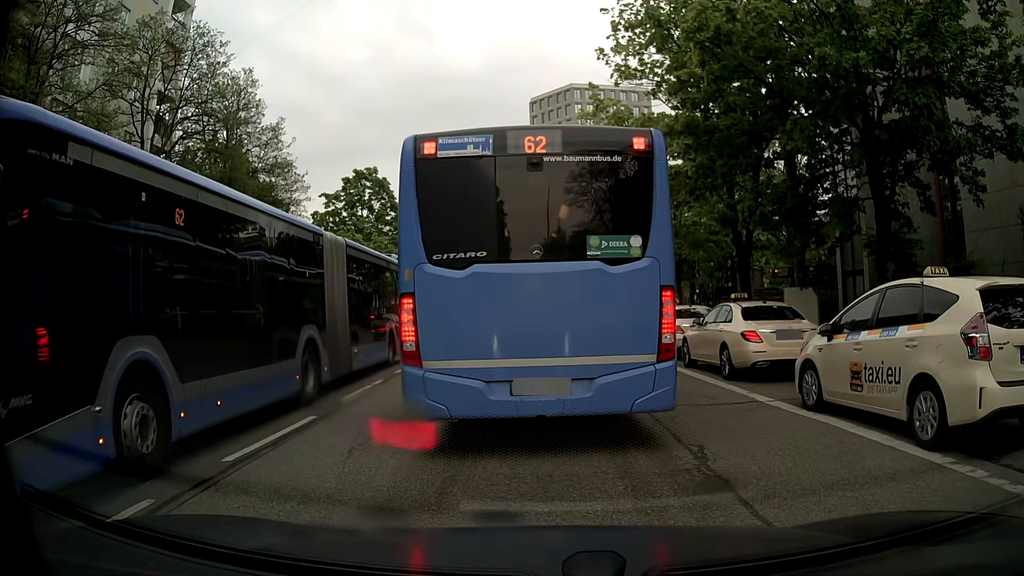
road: tertiary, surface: asphalt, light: Day
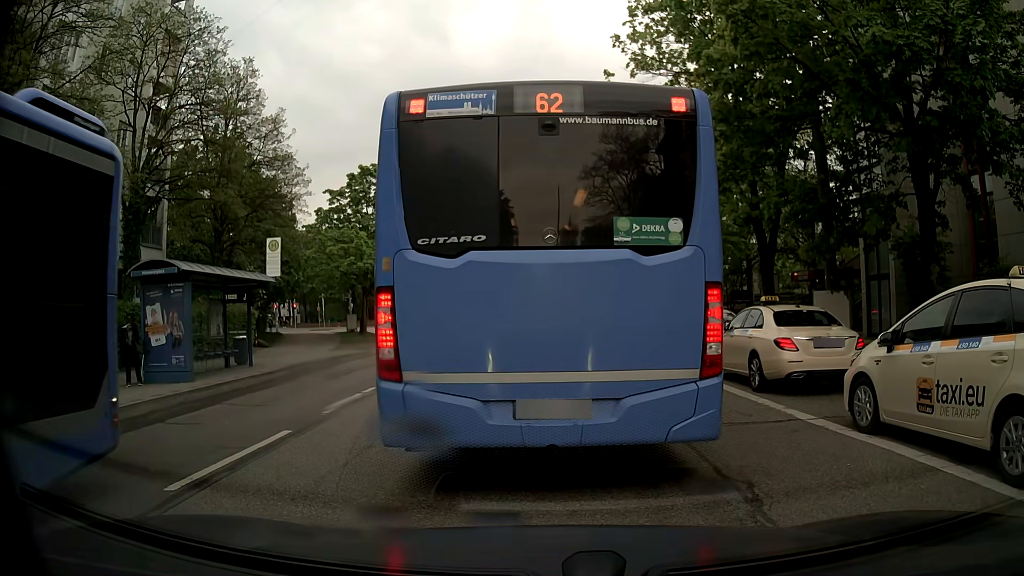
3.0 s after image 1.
(0.0, +1.3) m; 0°
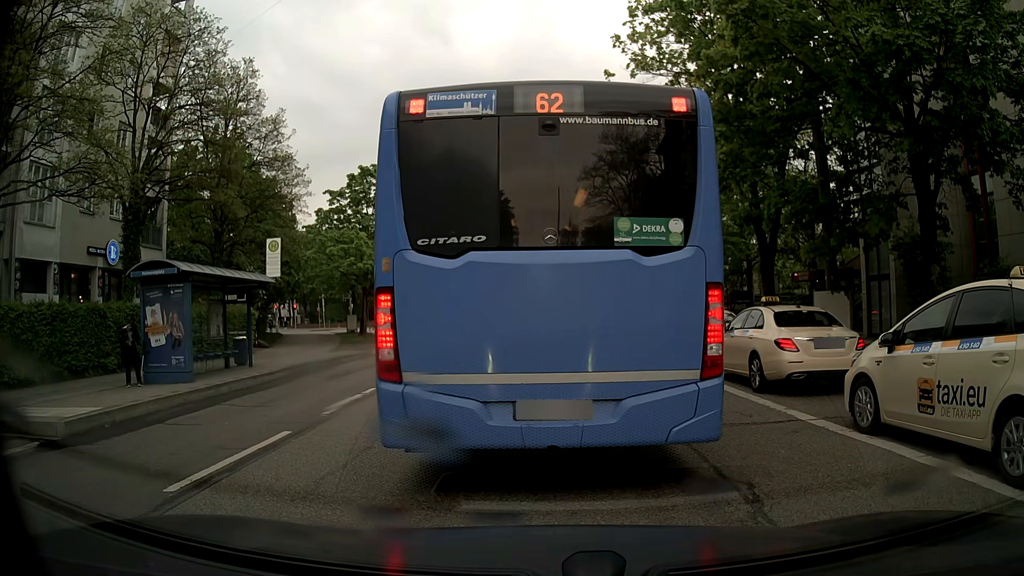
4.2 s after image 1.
(0.0, +0.1) m; 0°
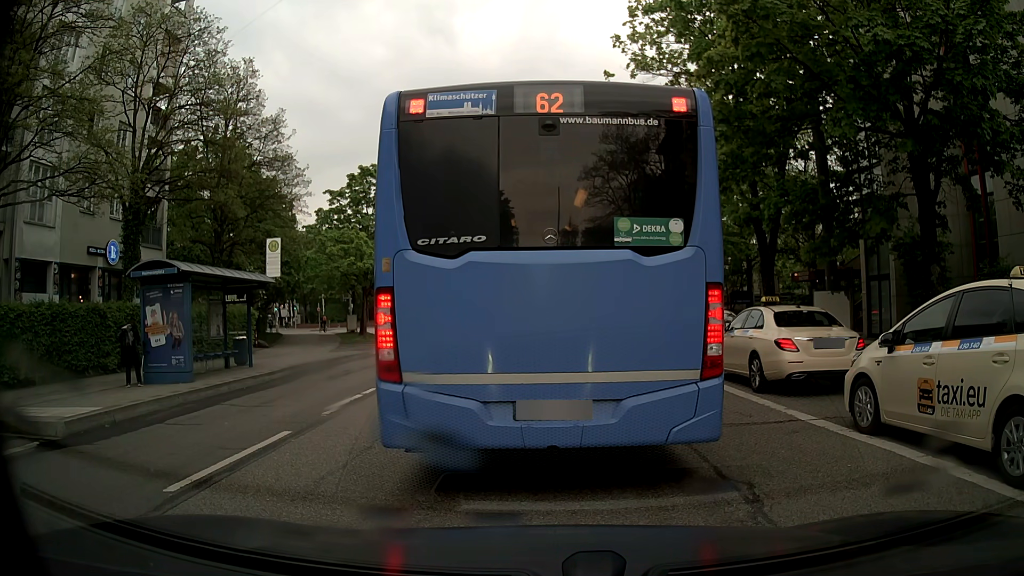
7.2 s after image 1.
(0.0, 0.0) m; 0°
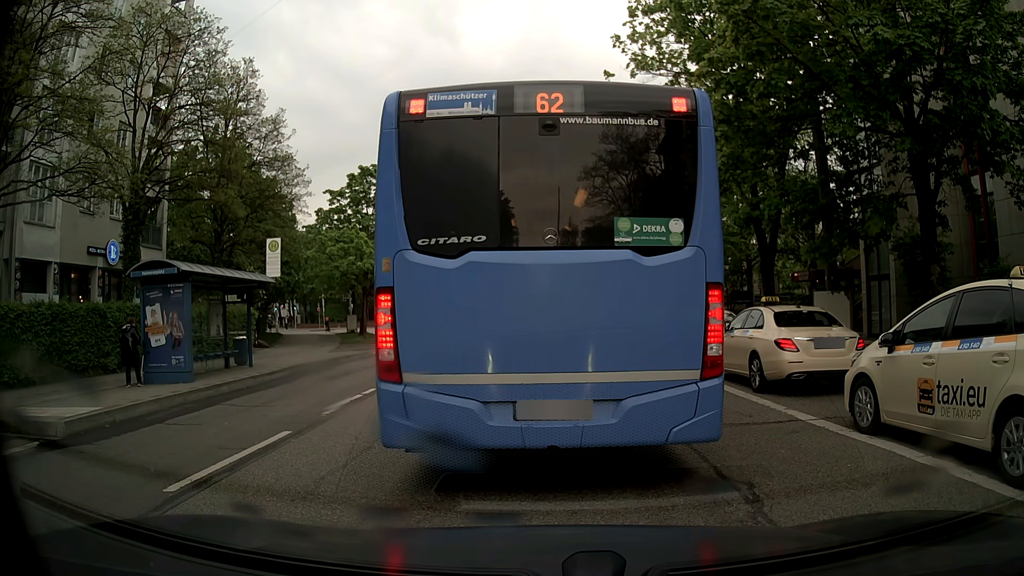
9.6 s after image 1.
(0.0, 0.0) m; 0°
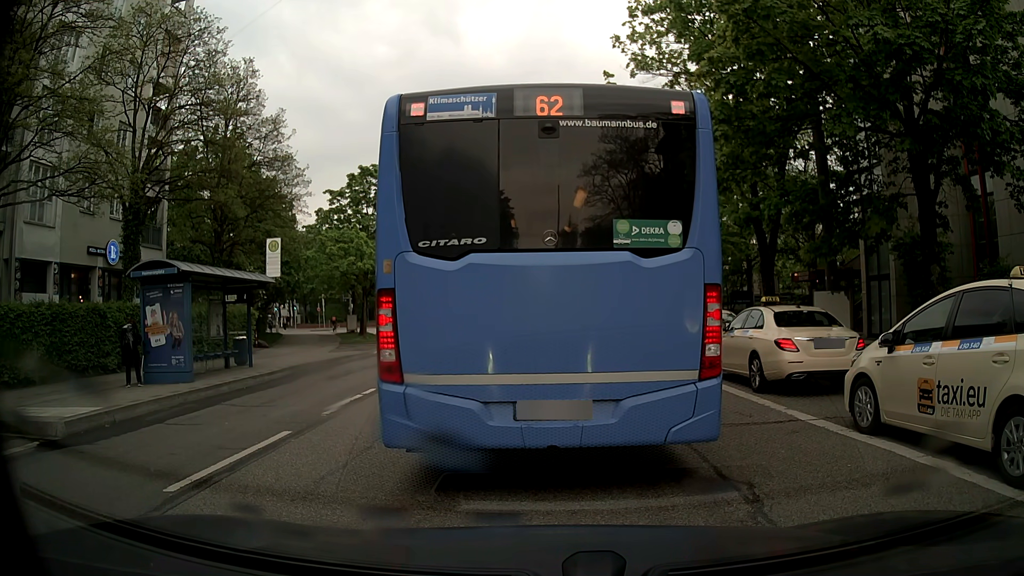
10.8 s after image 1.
(0.0, 0.0) m; 0°
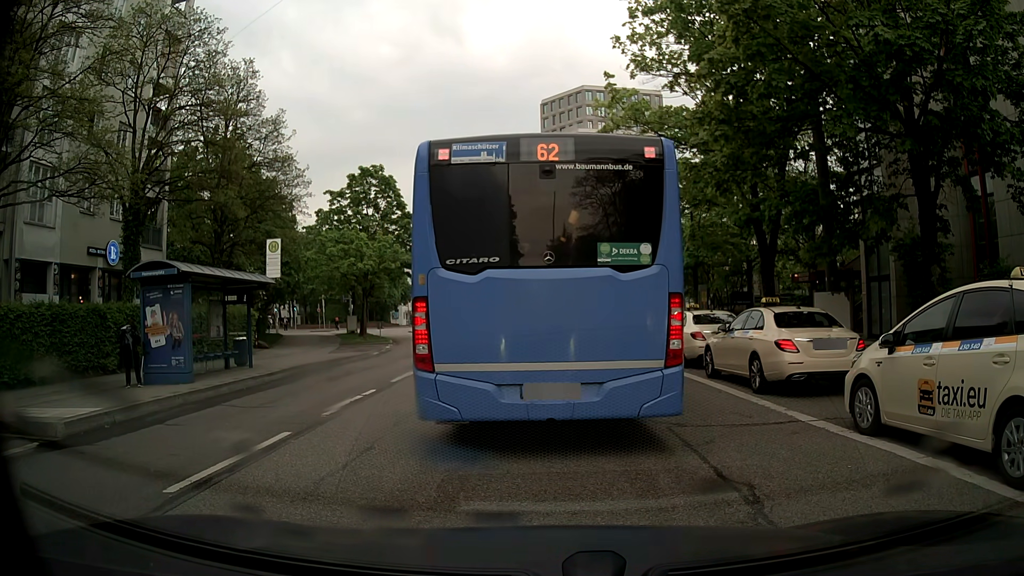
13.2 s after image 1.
(0.0, 0.0) m; 0°
